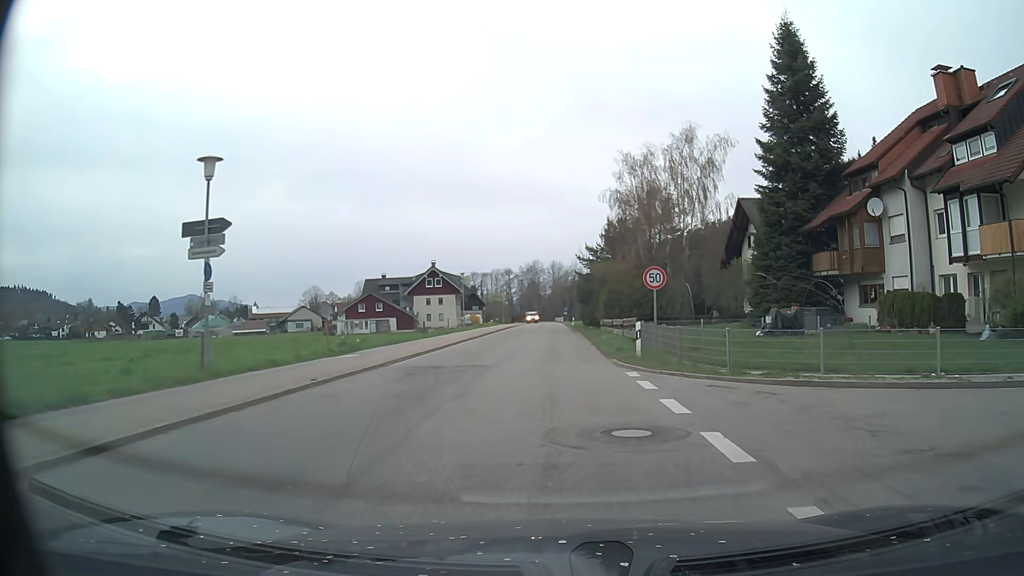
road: secondary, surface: asphalt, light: Day
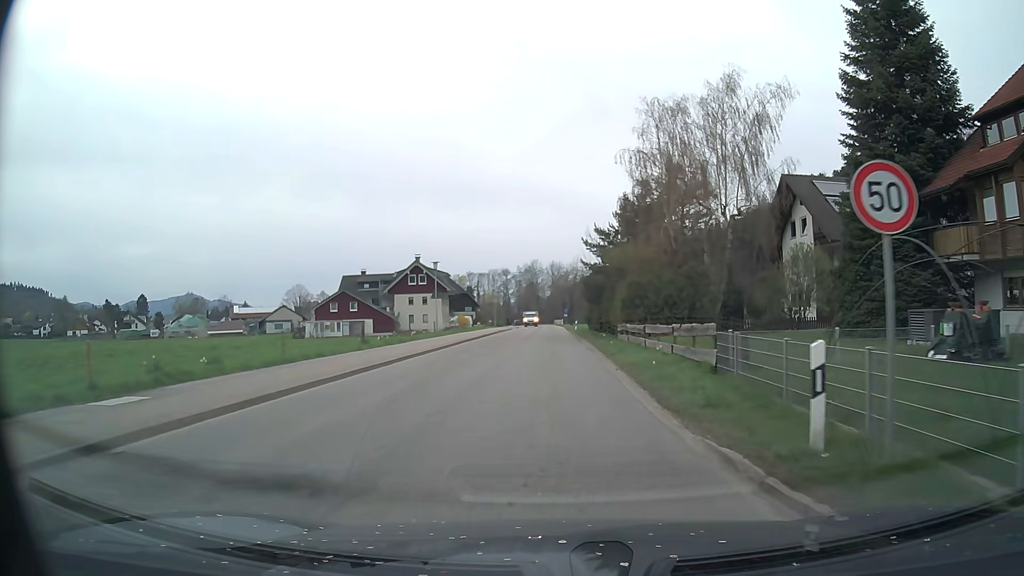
(0.0, +12.9) m; 0°
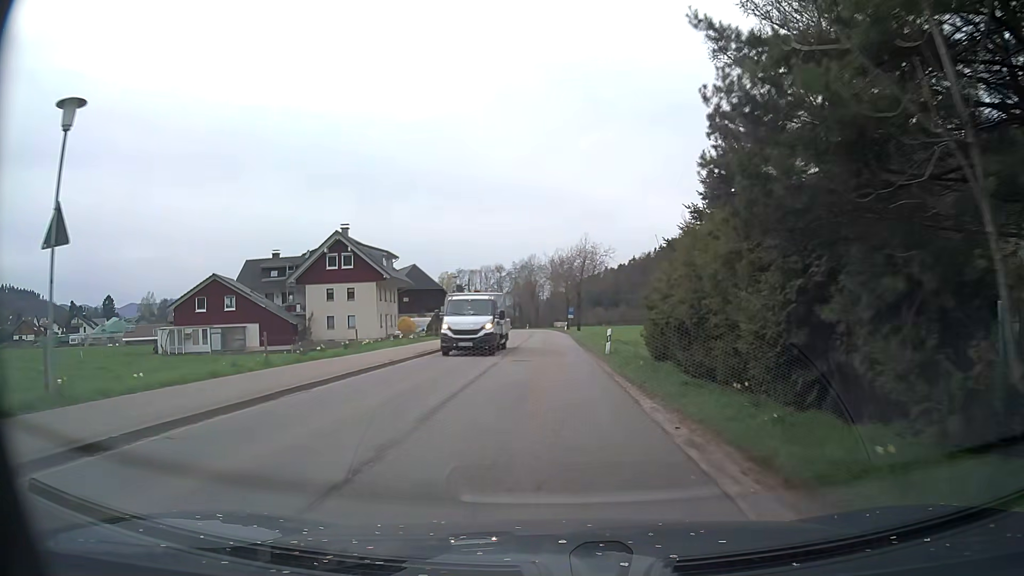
(+0.1, +36.0) m; 0°
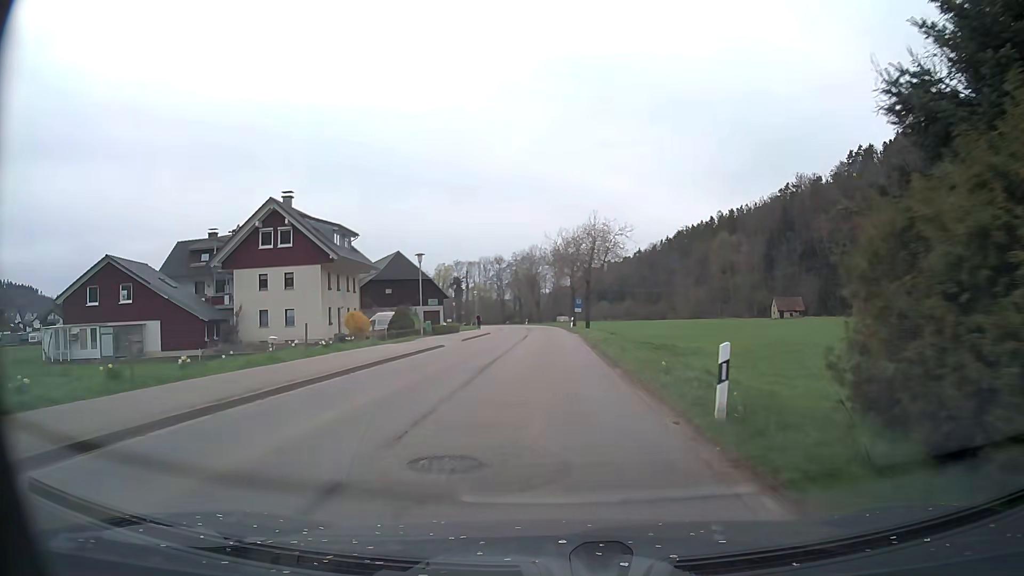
(0.0, +15.6) m; 0°
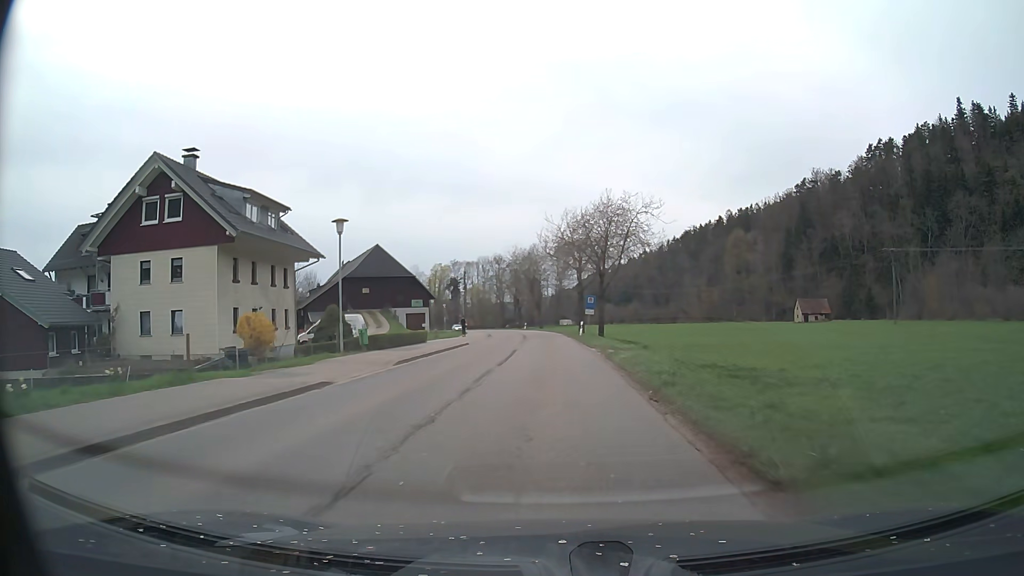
(-0.1, +15.6) m; 0°
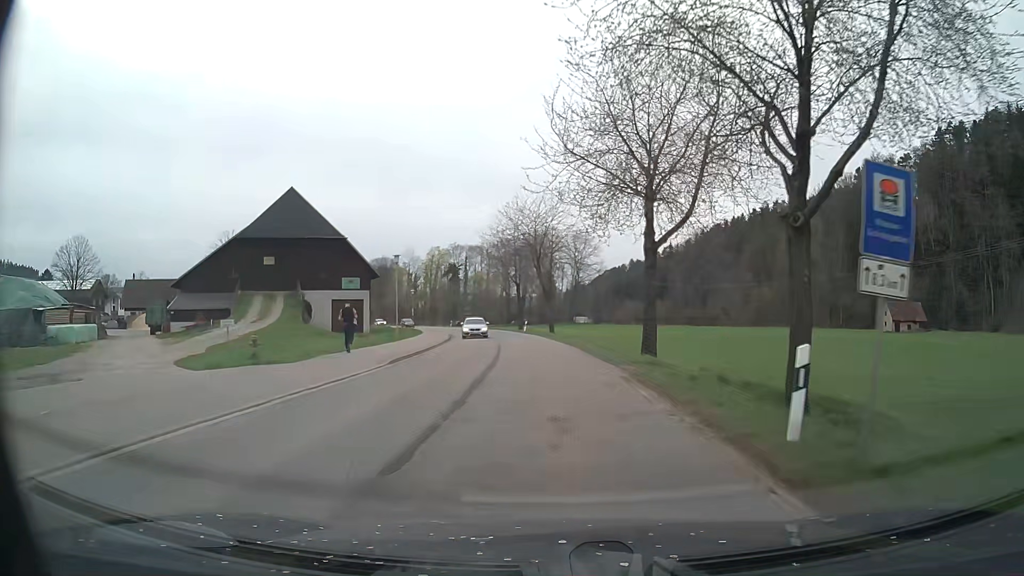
(-0.7, +39.2) m; -2°
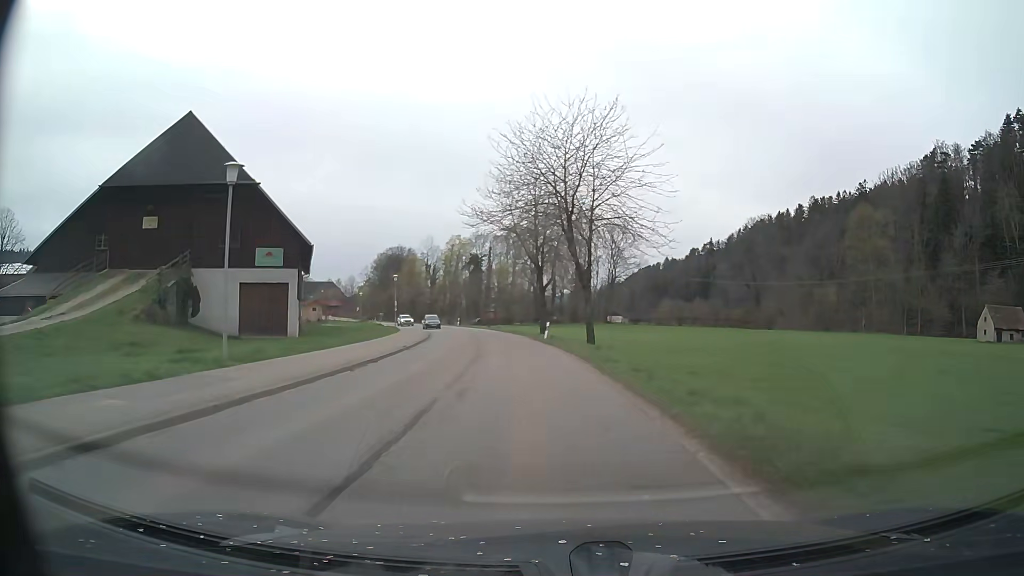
(-0.2, +24.0) m; -2°
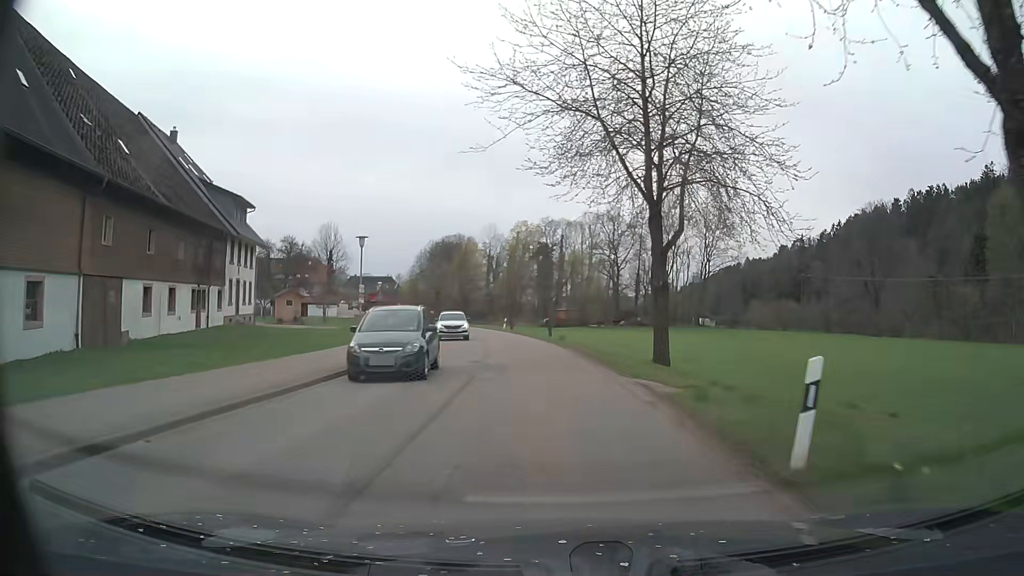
(-1.6, +30.6) m; -6°
(0, +10) (0, +20) (-1, +30) (-2, +40) (-4, +50) (-6, +59) (-9, +69) (-12, +79) (-15, +88) (-19, +97) m
